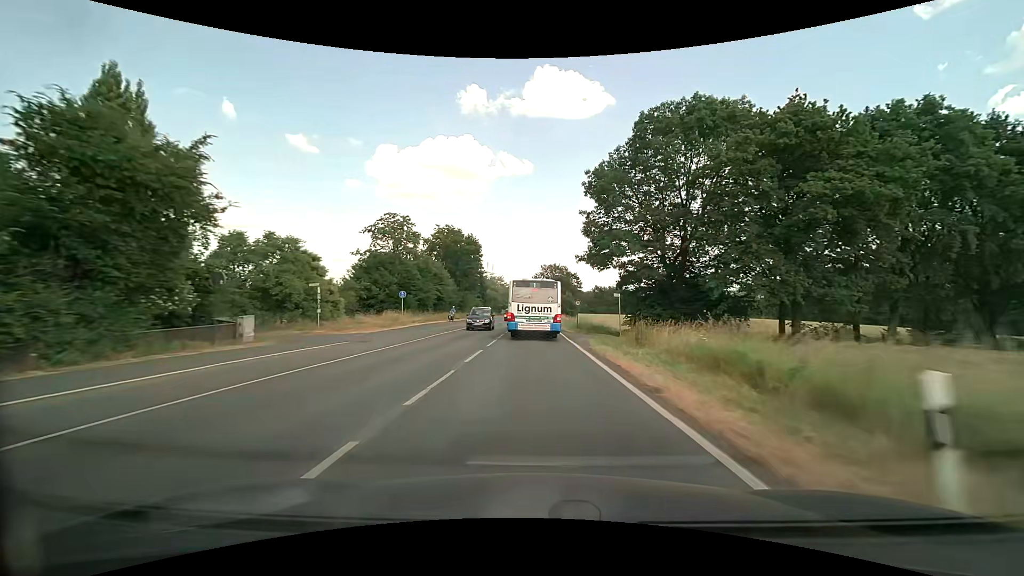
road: secondary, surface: asphalt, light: Day
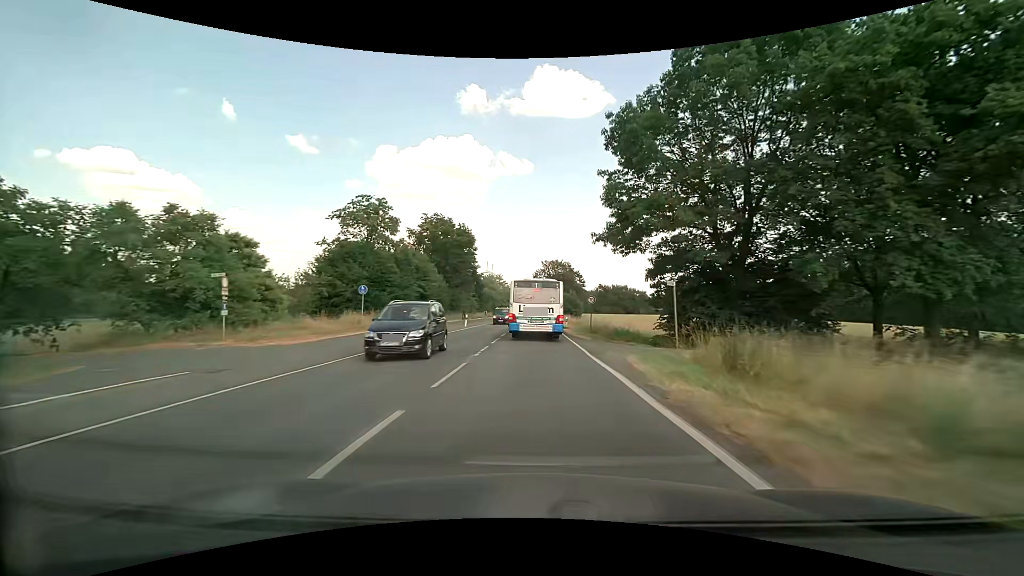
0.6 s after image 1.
(0.0, +10.5) m; 0°
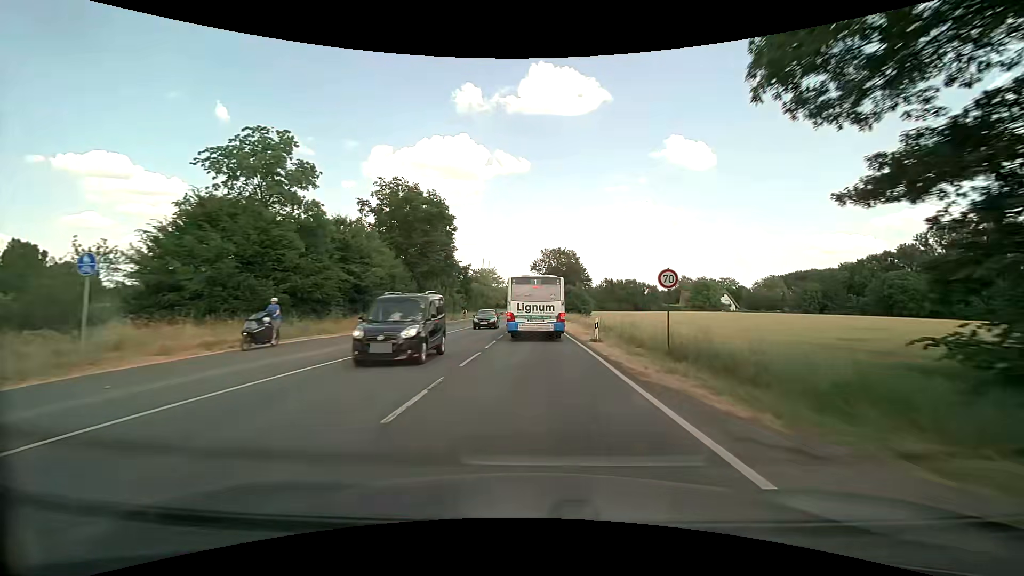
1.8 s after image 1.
(0.0, +21.0) m; 0°
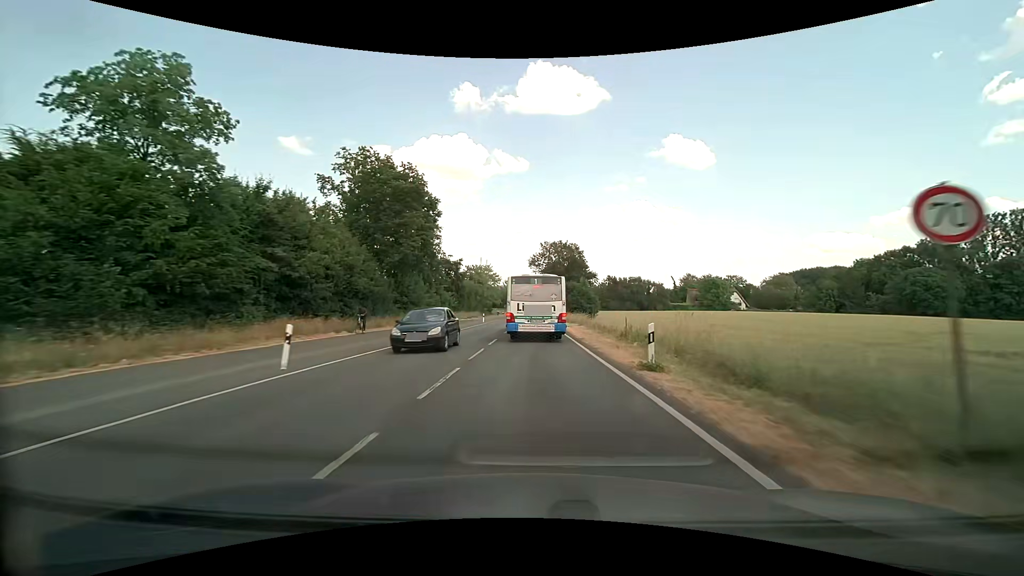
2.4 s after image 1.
(+0.1, +10.3) m; +1°
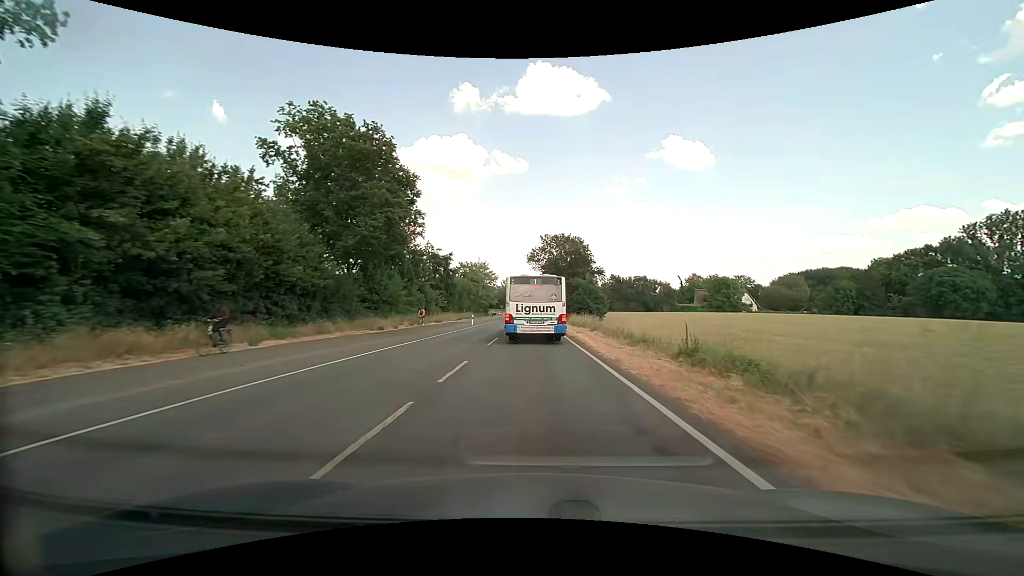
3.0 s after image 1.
(0.0, +10.1) m; 0°
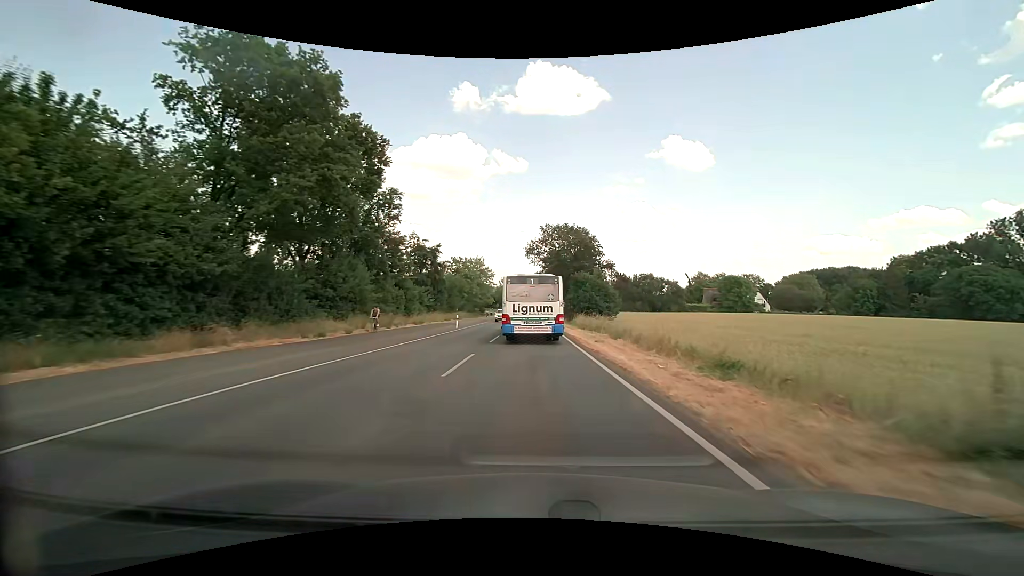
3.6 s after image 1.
(0.0, +9.9) m; 0°
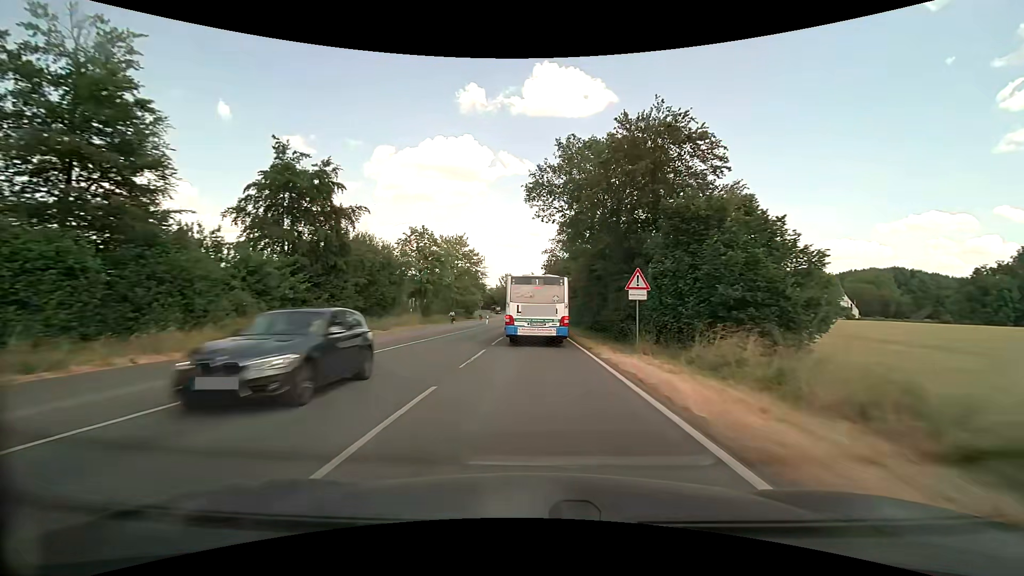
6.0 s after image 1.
(-0.1, +40.1) m; 0°
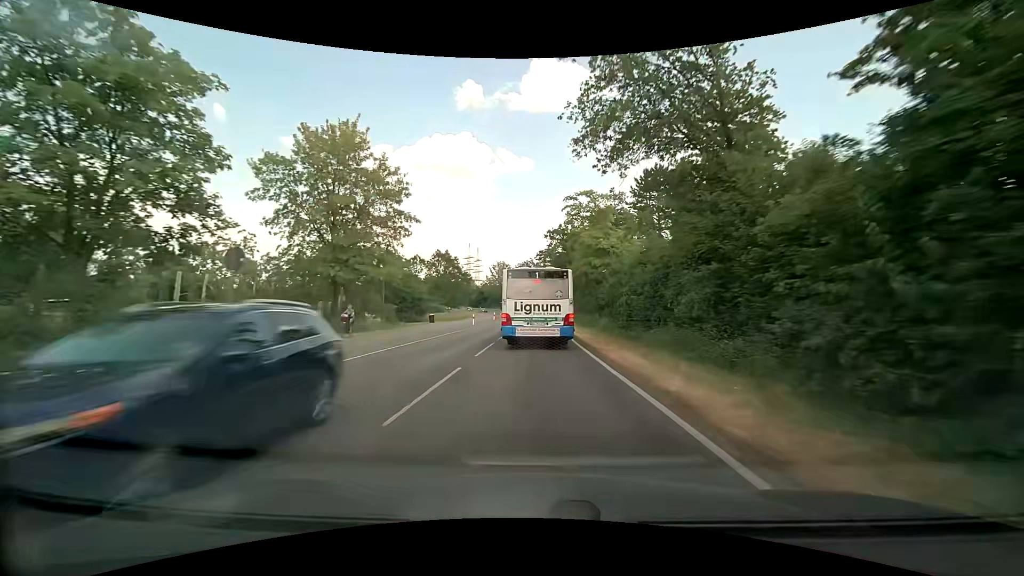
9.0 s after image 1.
(+0.1, +51.4) m; 0°
(0, +10) (0, +20) (0, +30) (0, +40) (0, +50) (0, +60) (0, +70) (0, +80) (0, +90) (0, +100) m
